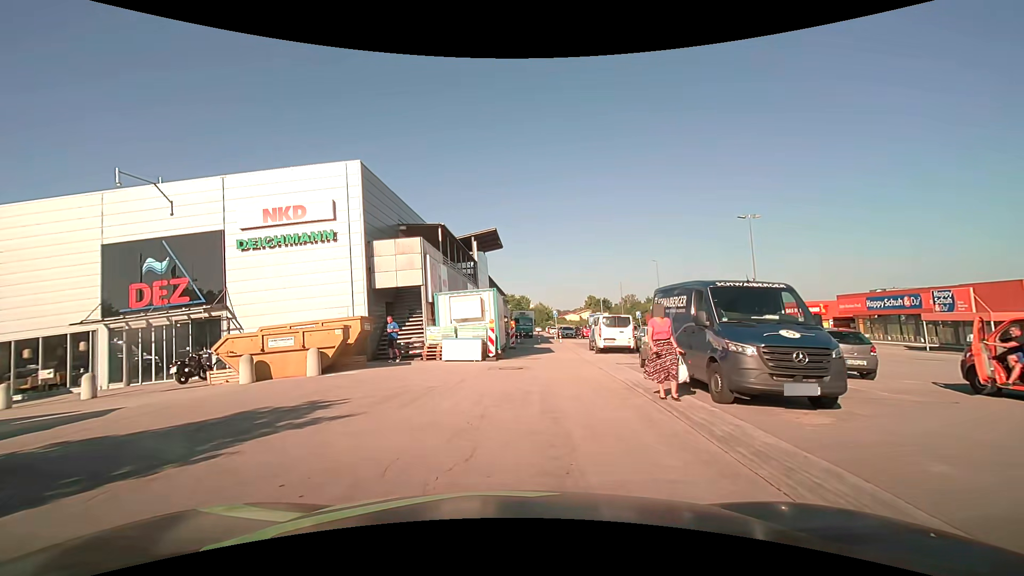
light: Day
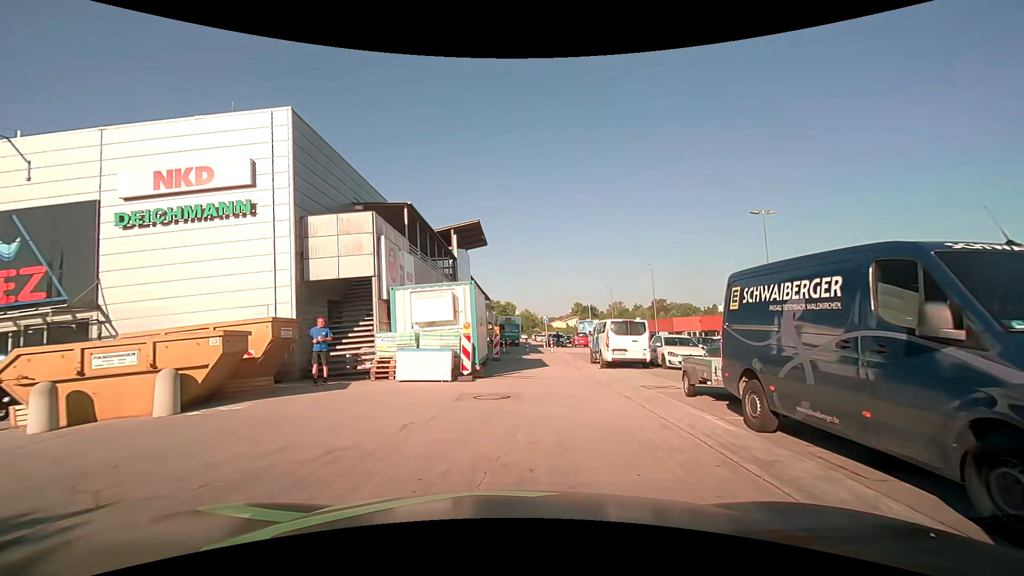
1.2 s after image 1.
(+0.1, +5.5) m; +2°
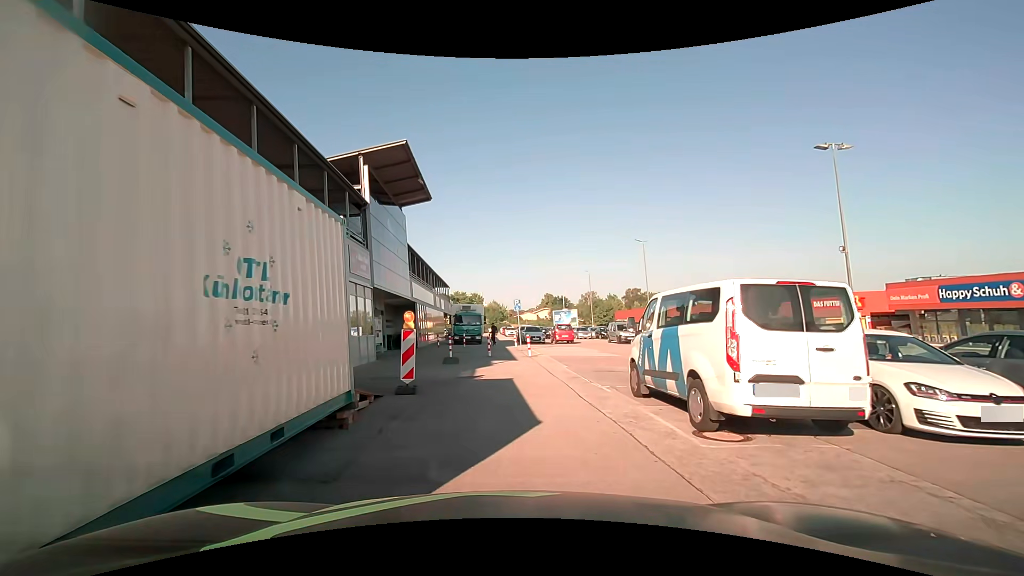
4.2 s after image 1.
(+0.8, +14.1) m; +5°
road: service
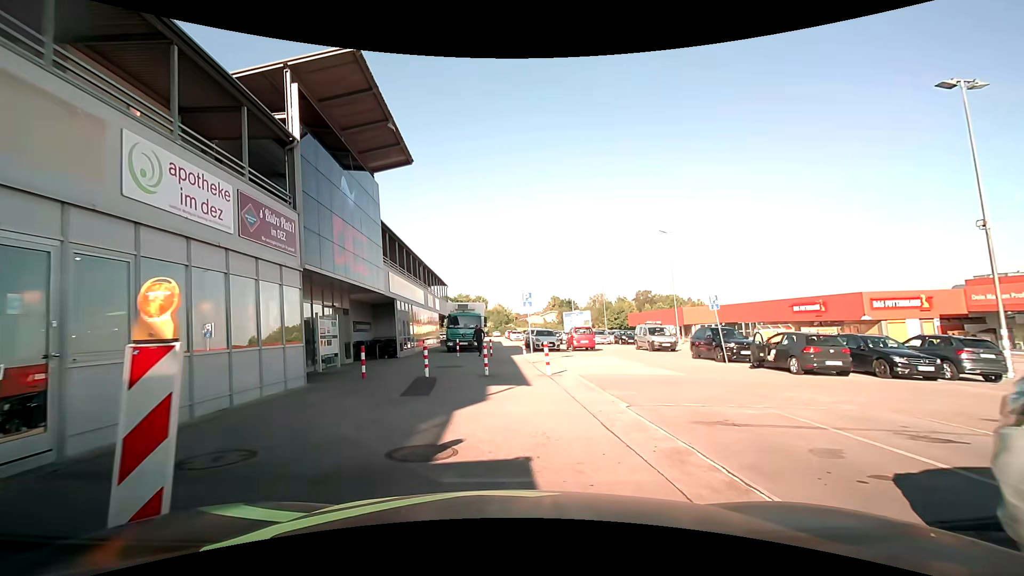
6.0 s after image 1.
(-0.2, +7.7) m; -1°
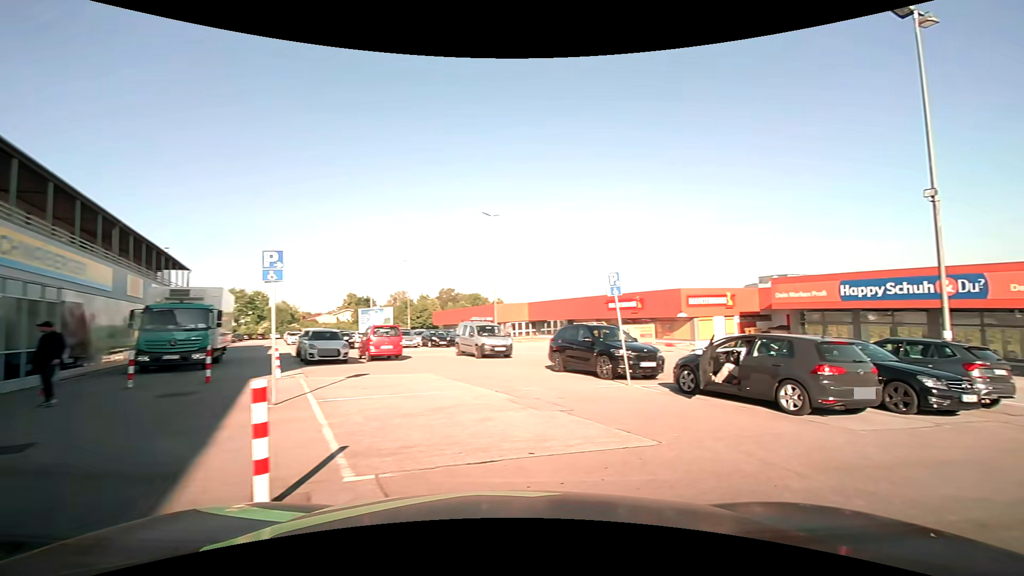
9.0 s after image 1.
(+0.3, +10.5) m; +21°
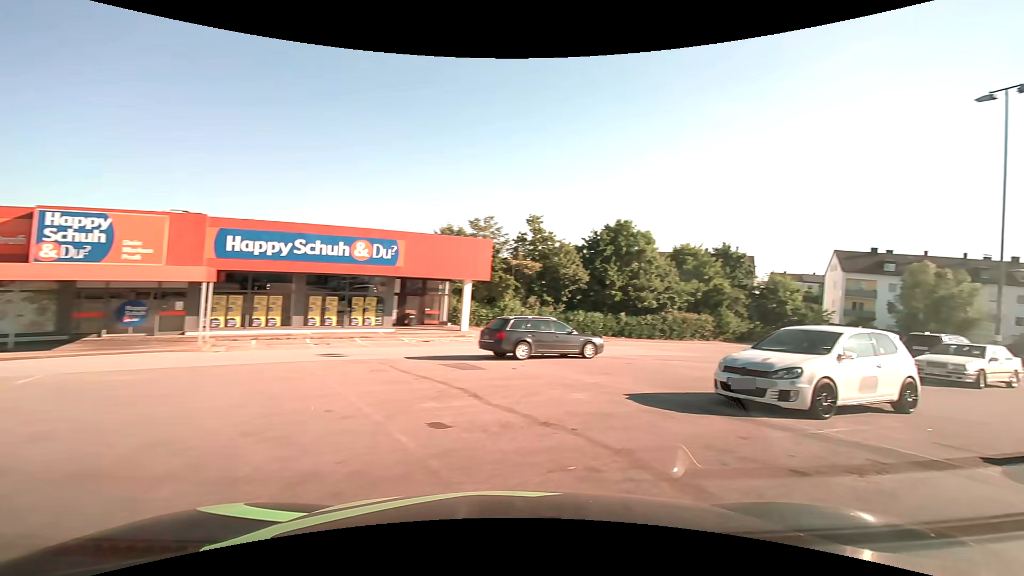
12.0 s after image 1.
(+6.1, +6.3) m; +91°
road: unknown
